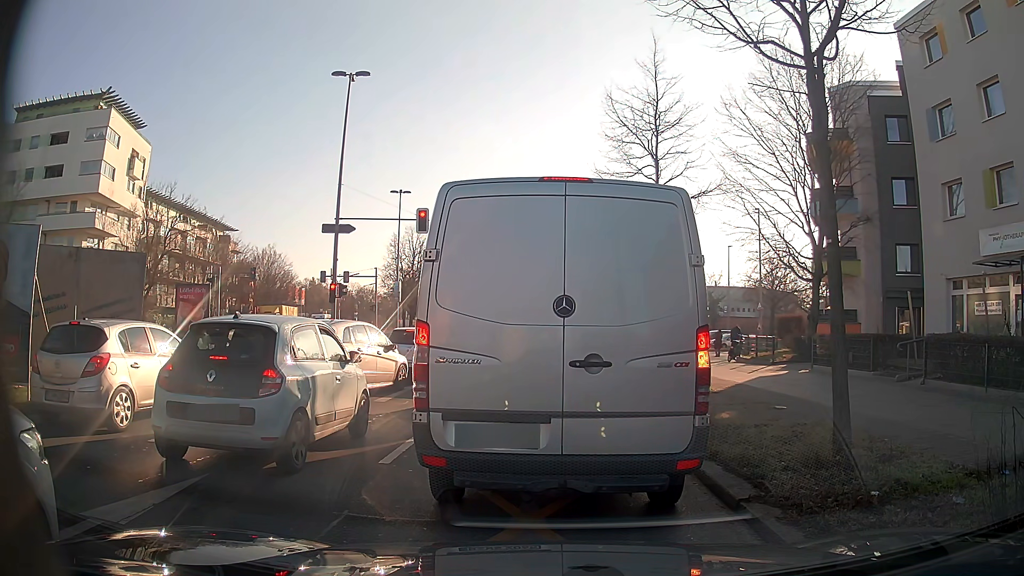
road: secondary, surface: asphalt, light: Day
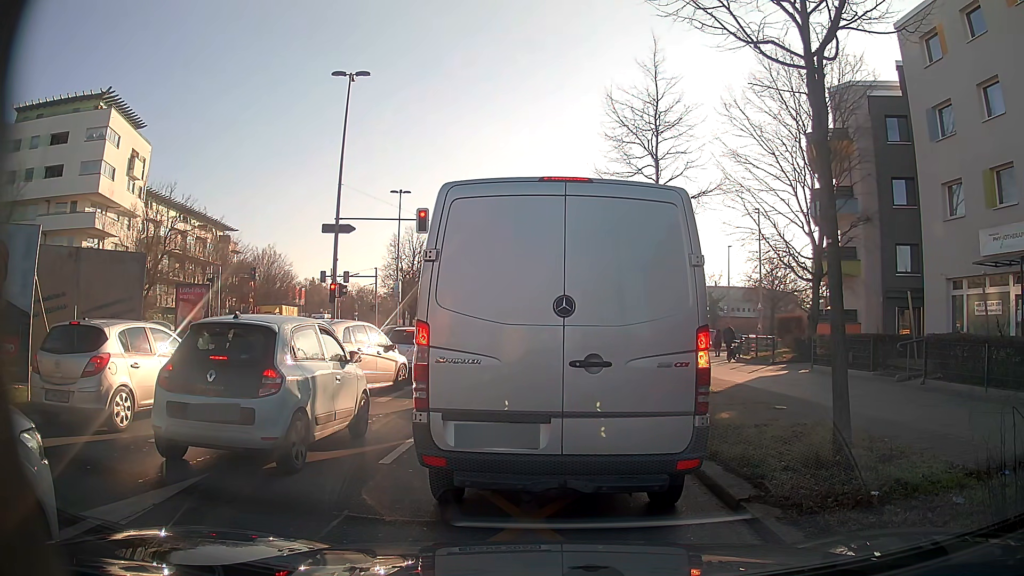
(0.0, 0.0) m; 0°
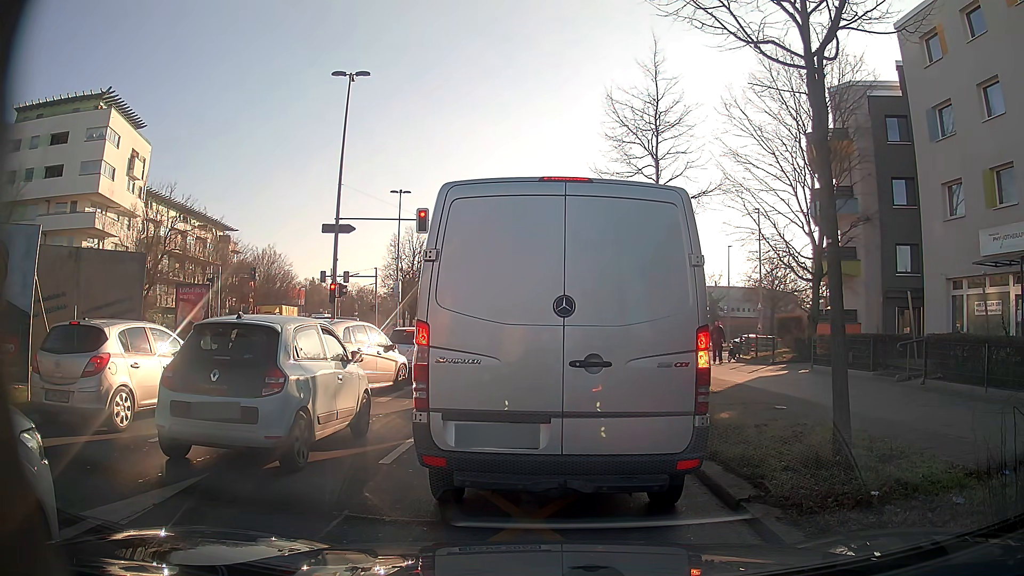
(0.0, 0.0) m; 0°
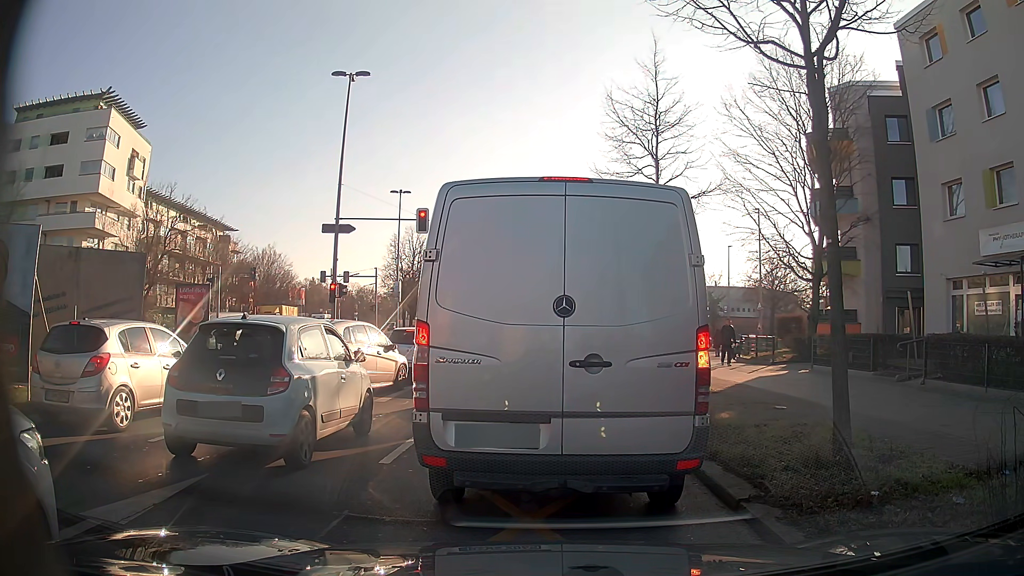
(0.0, 0.0) m; 0°
